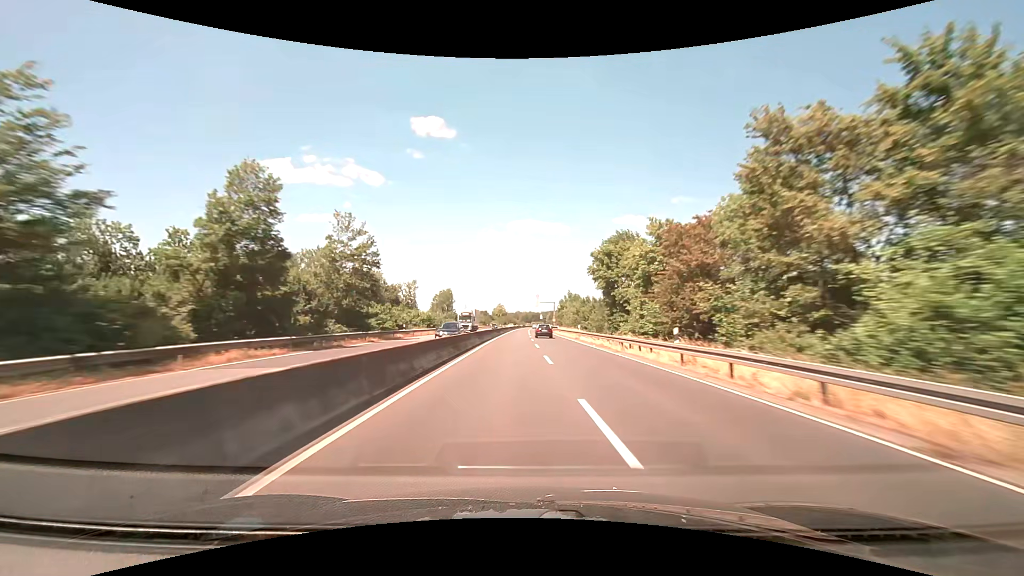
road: trunk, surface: asphalt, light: Day
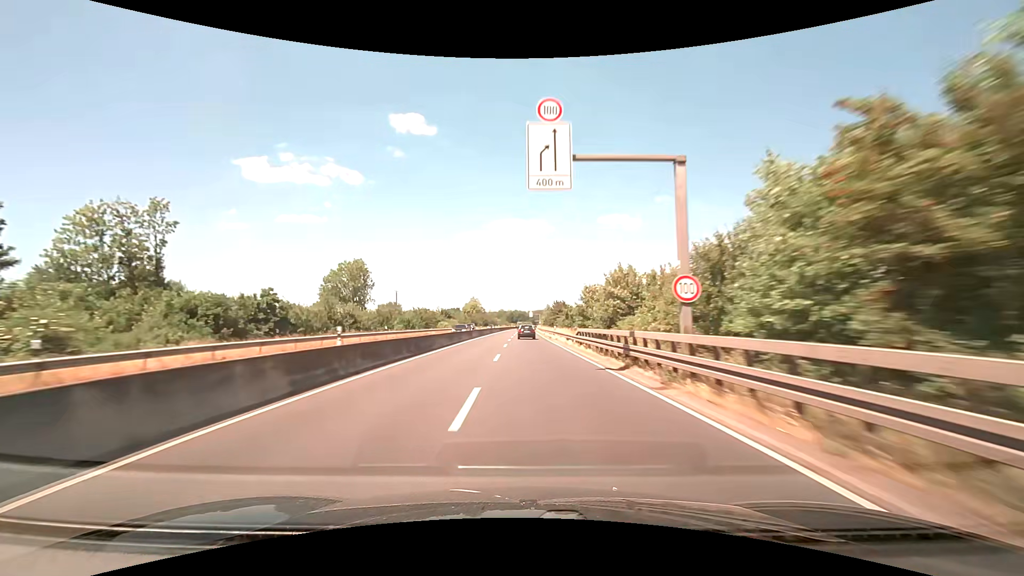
(+1.9, +94.6) m; +2°
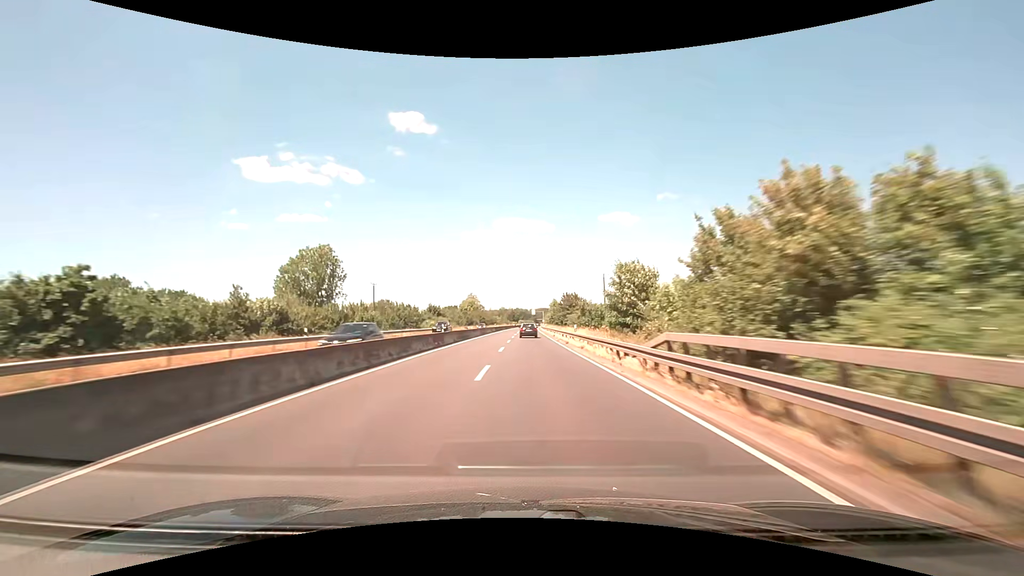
(0.0, +18.7) m; 0°
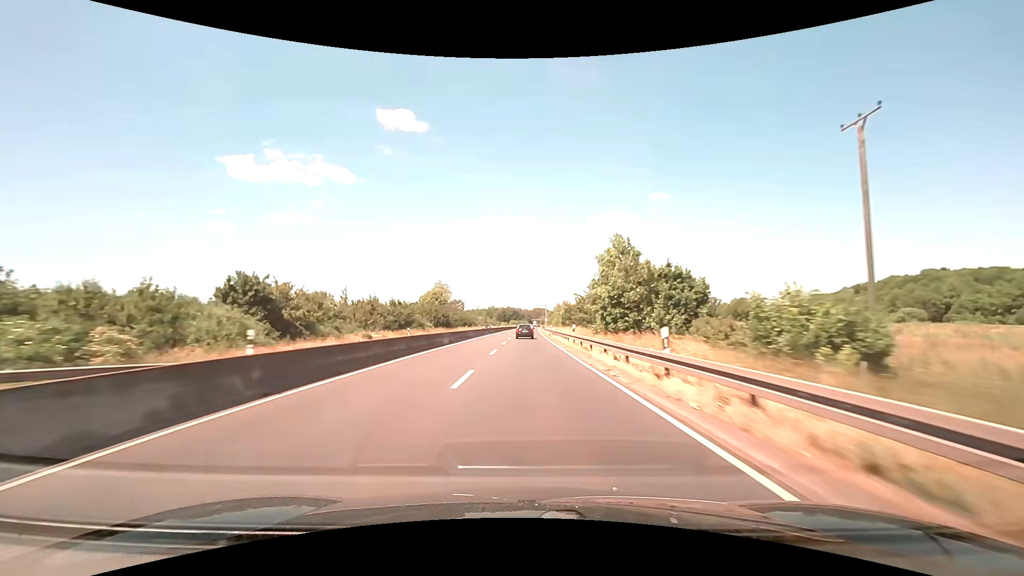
(+0.3, +73.4) m; +1°
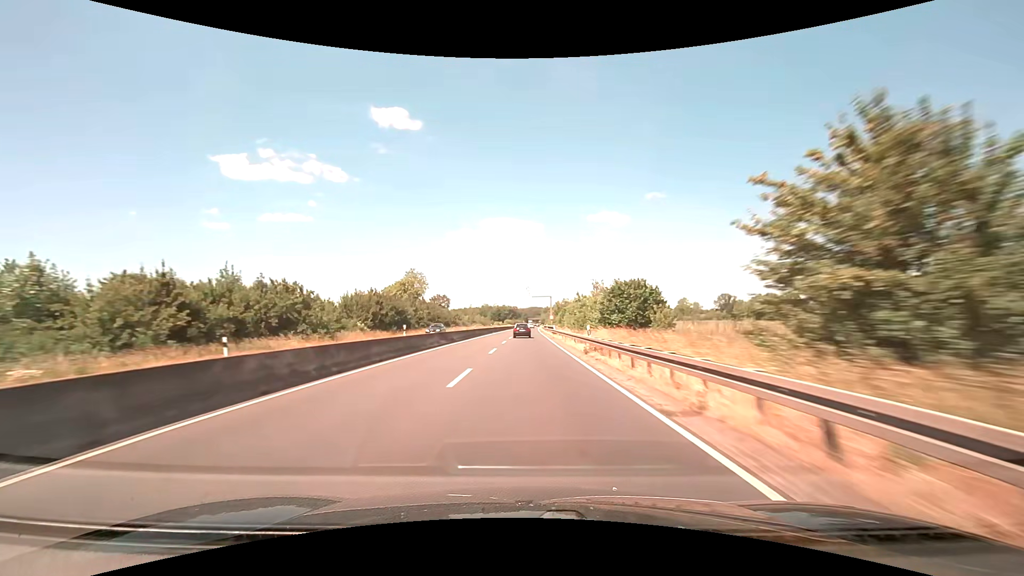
(+0.1, +35.8) m; 0°
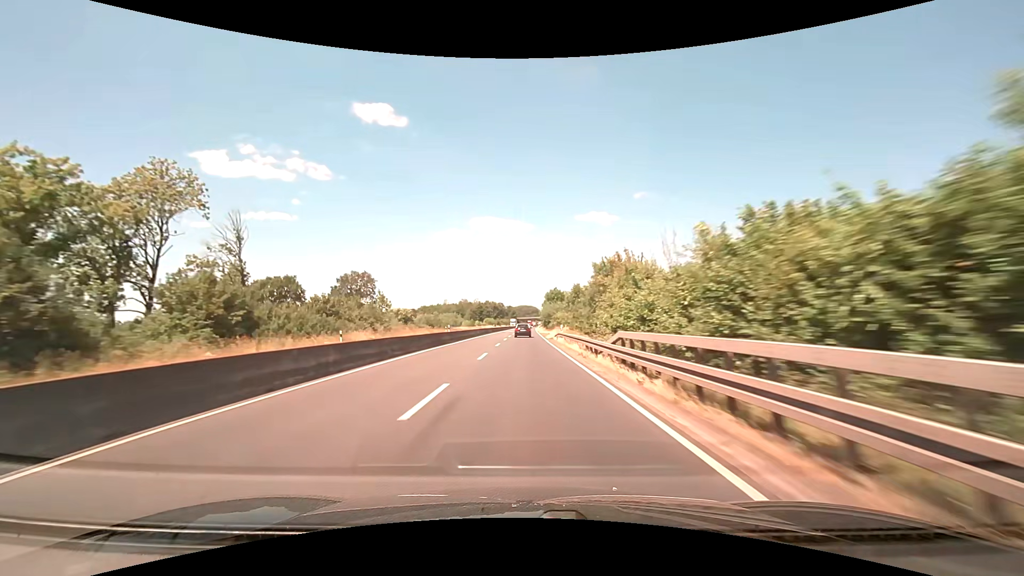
(+0.9, +87.6) m; +1°
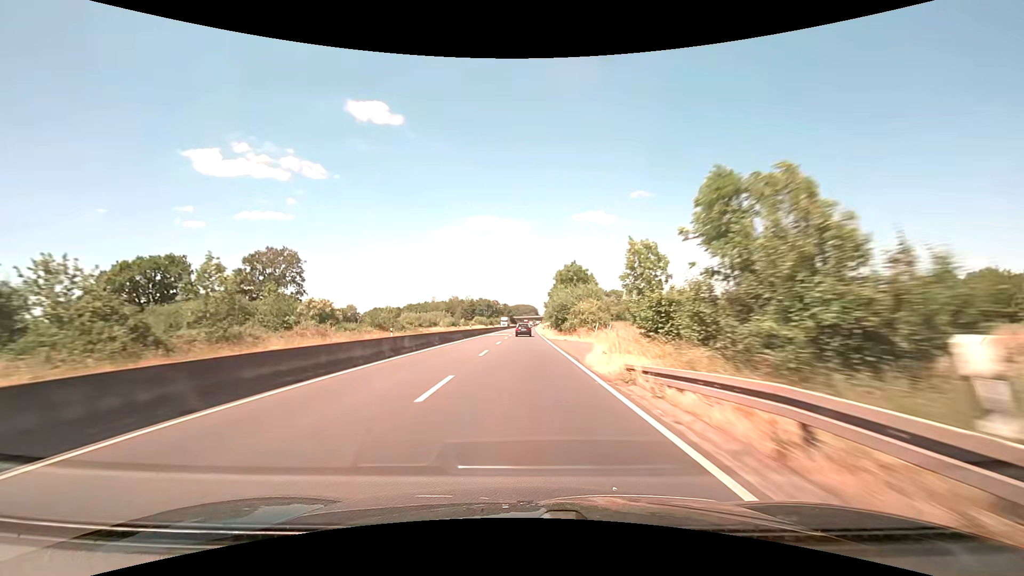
(+0.1, +34.5) m; 0°
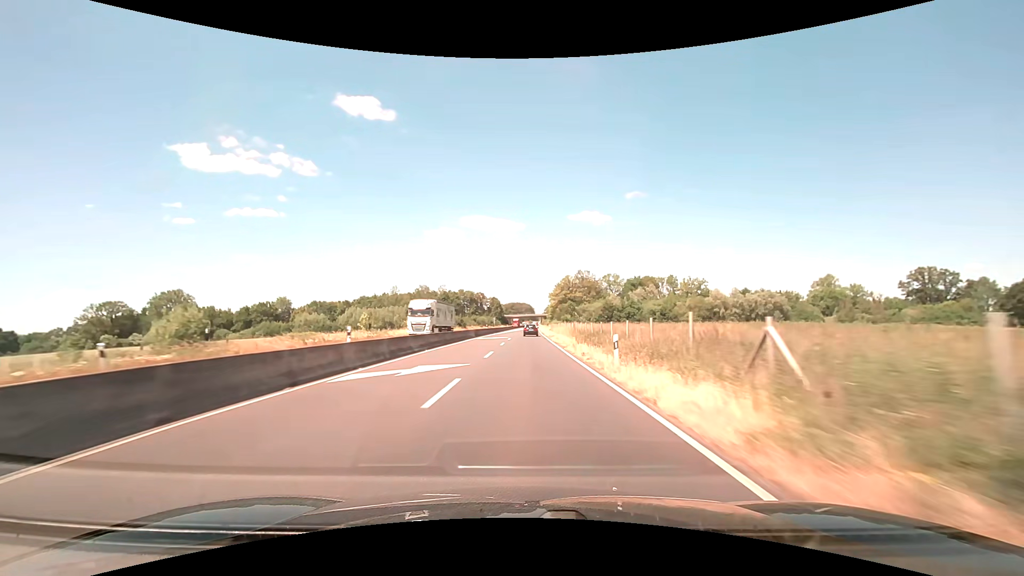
(+0.5, +85.0) m; +1°
(0, +10) (0, +20) (0, +30) (0, +40) (0, +50) (+1, +60) (+1, +70) (+1, +80) (+1, +90) (+1, +100) m
